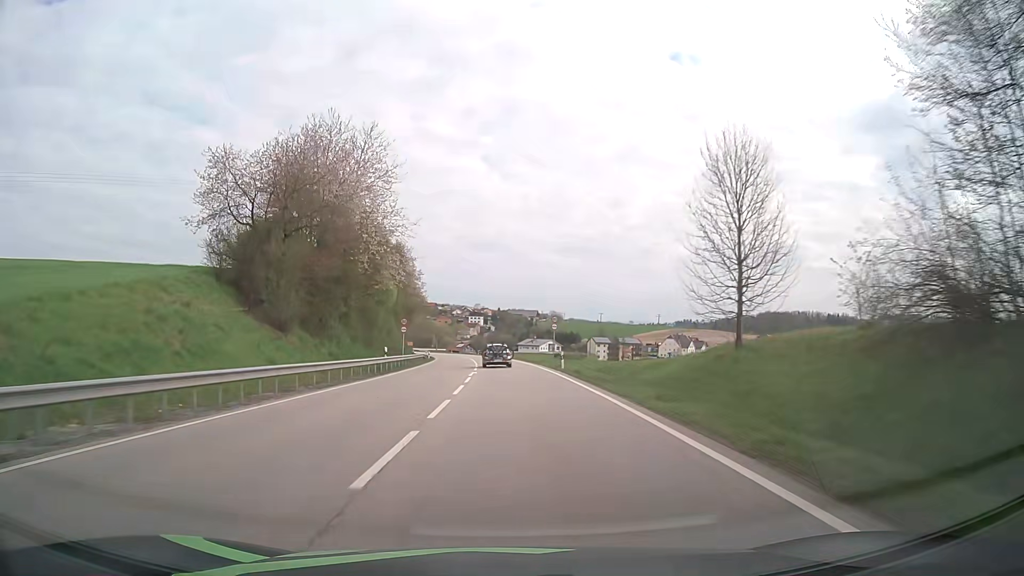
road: primary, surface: asphalt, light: Day
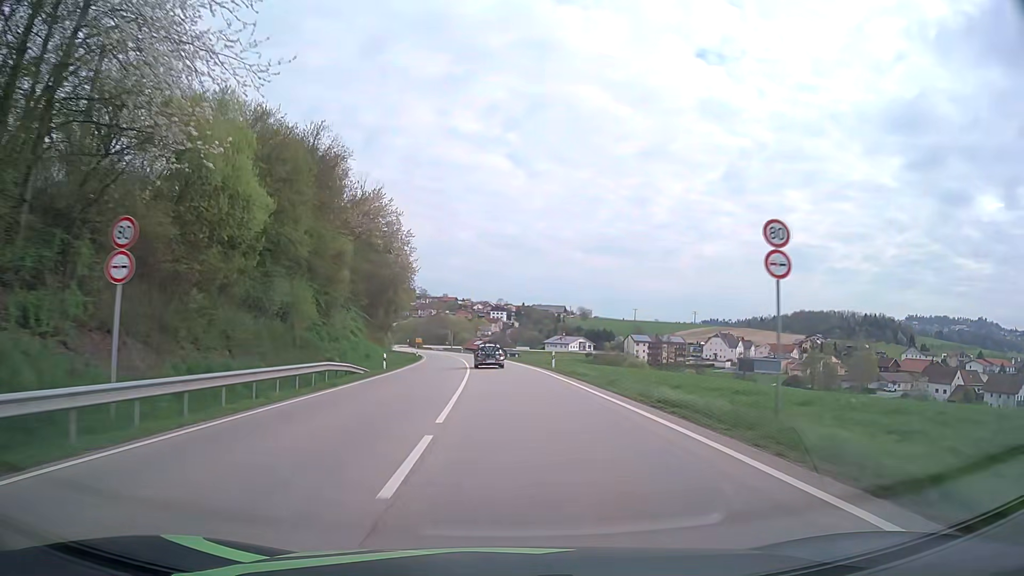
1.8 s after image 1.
(-0.9, +42.4) m; -2°
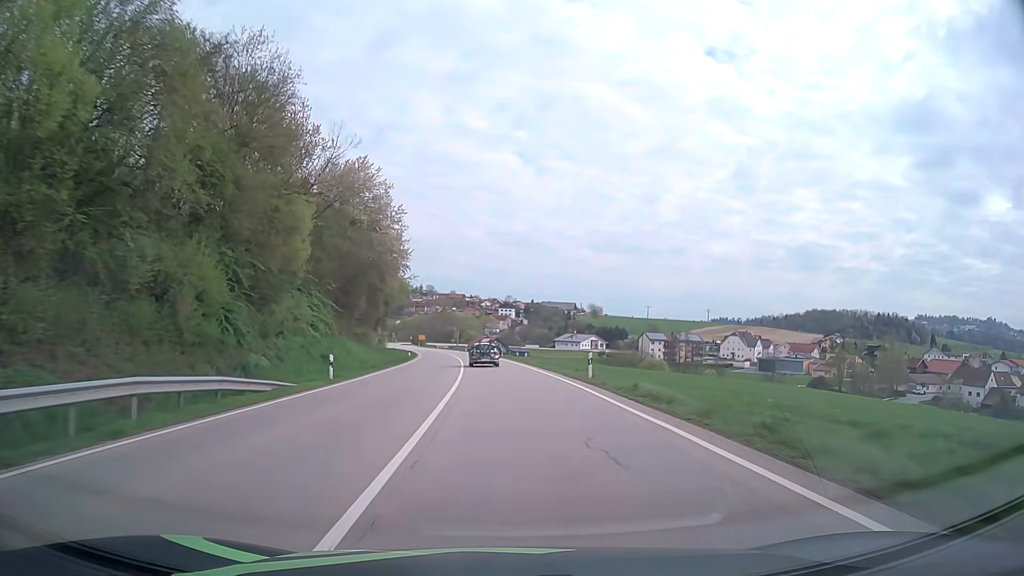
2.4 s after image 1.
(-0.1, +14.0) m; -1°
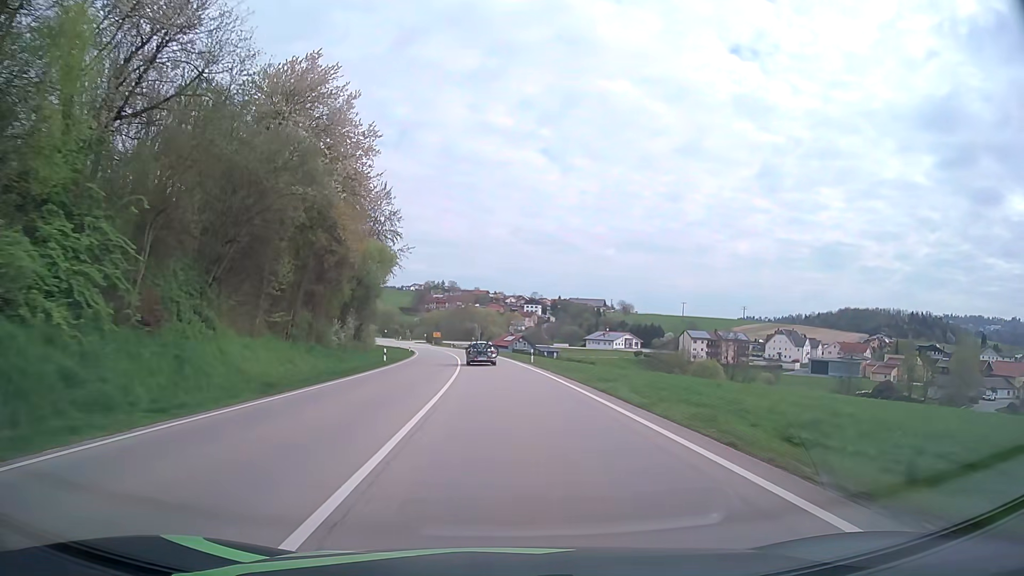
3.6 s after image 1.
(-0.4, +27.3) m; -2°
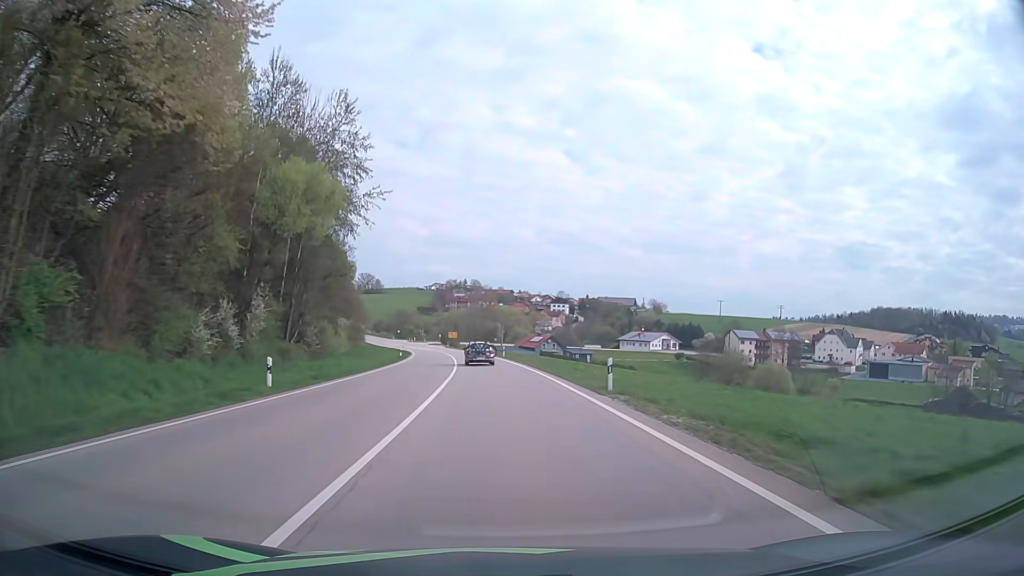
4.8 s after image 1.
(-0.5, +26.5) m; -2°
